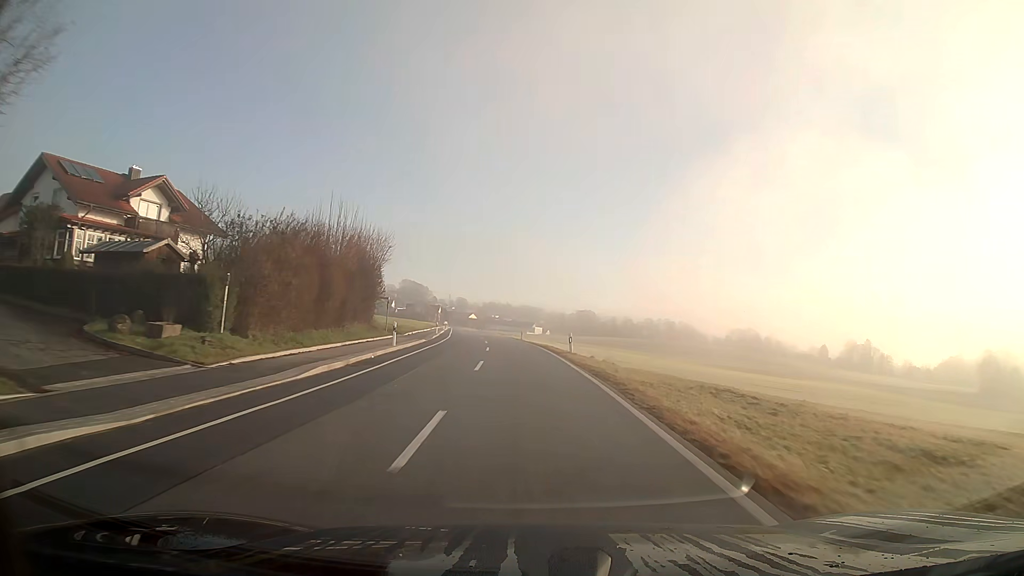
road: secondary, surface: asphalt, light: Day
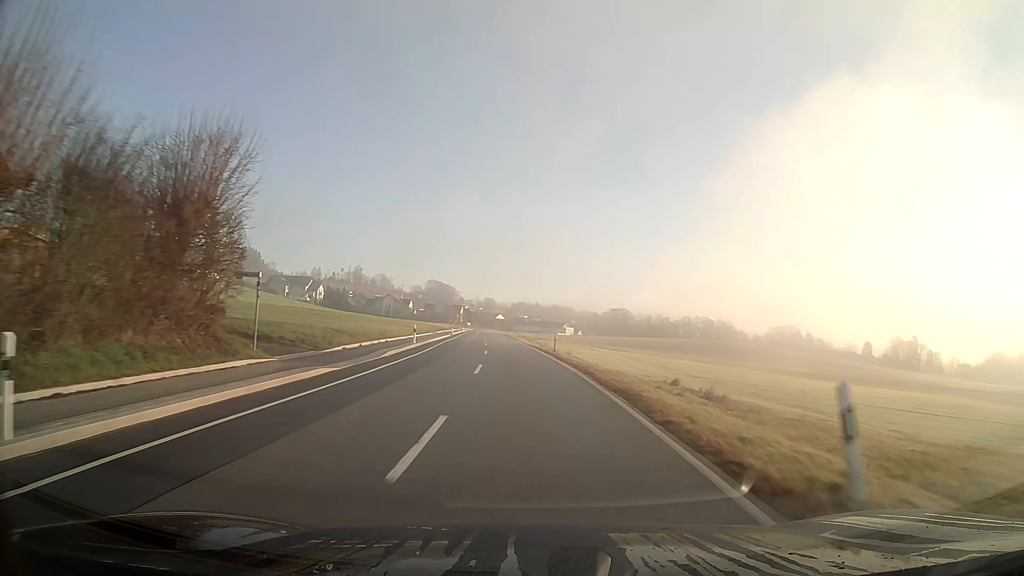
(-0.5, +24.7) m; -2°
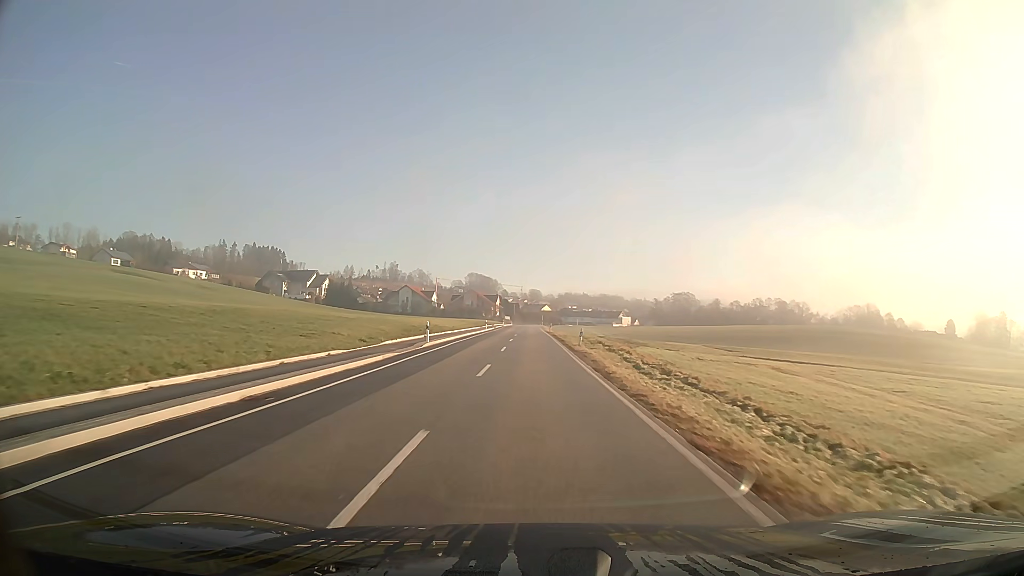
(-1.9, +50.1) m; -4°
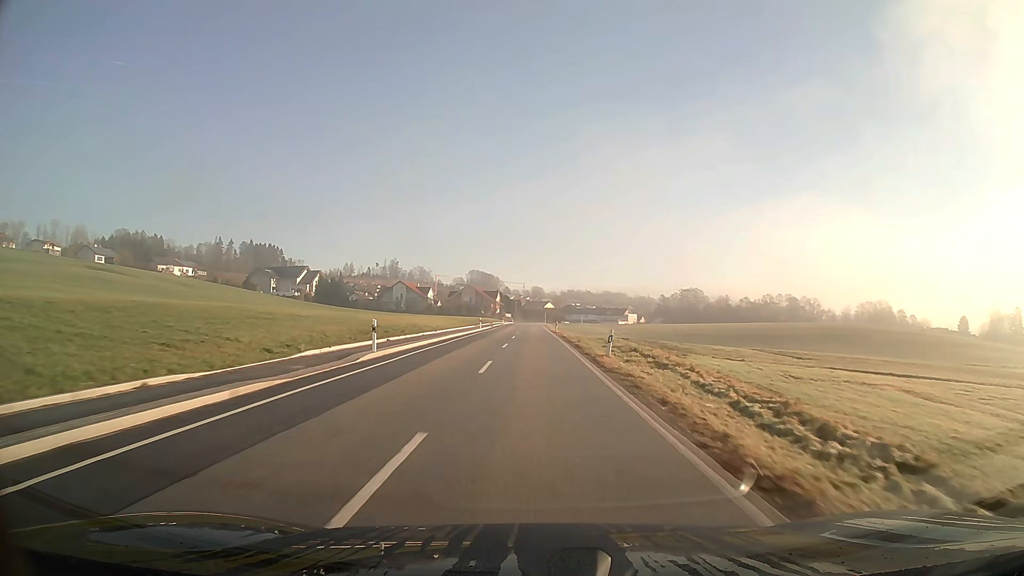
(0.0, +12.3) m; 0°
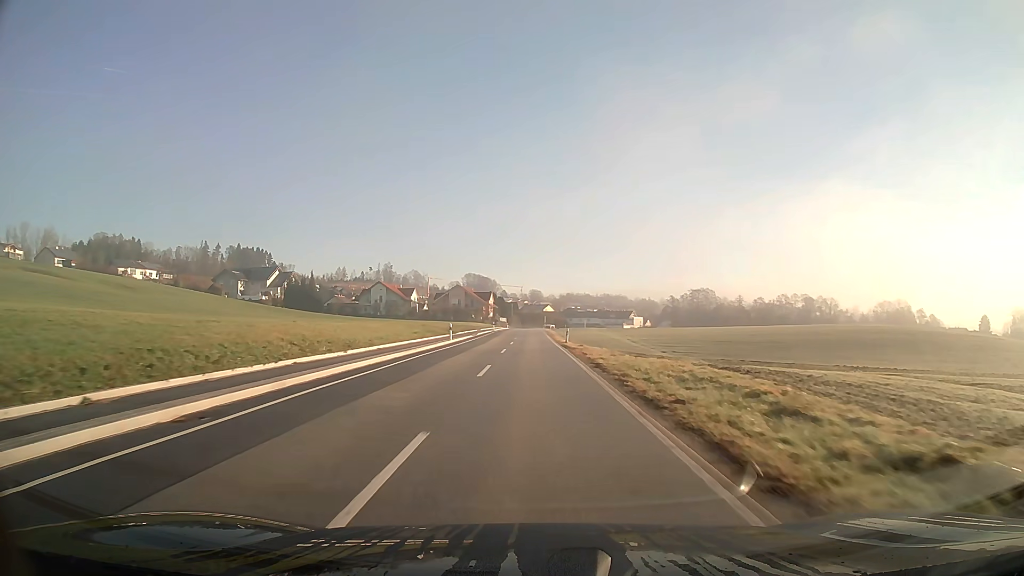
(0.0, +23.8) m; 0°
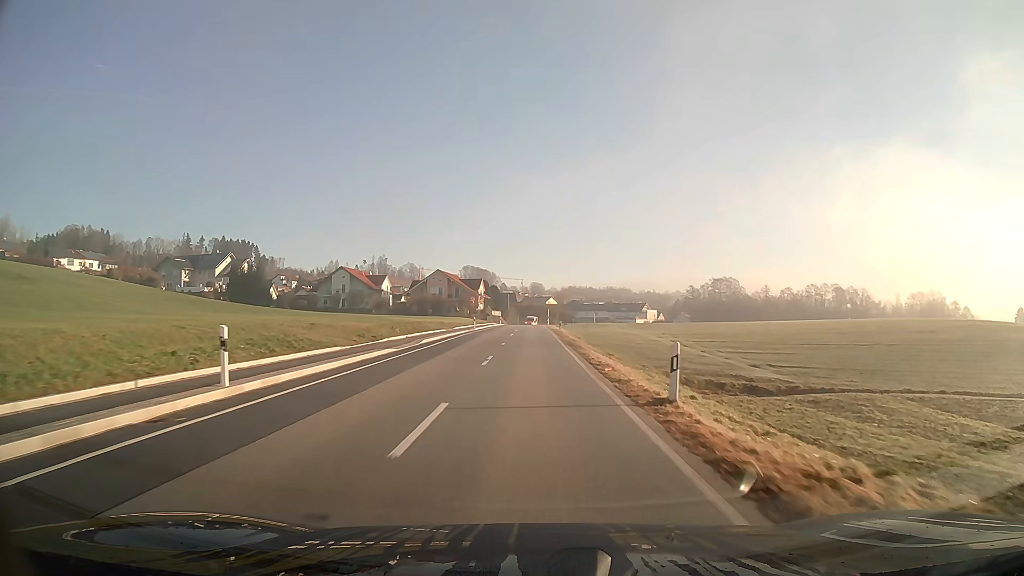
(0.0, +33.7) m; 0°
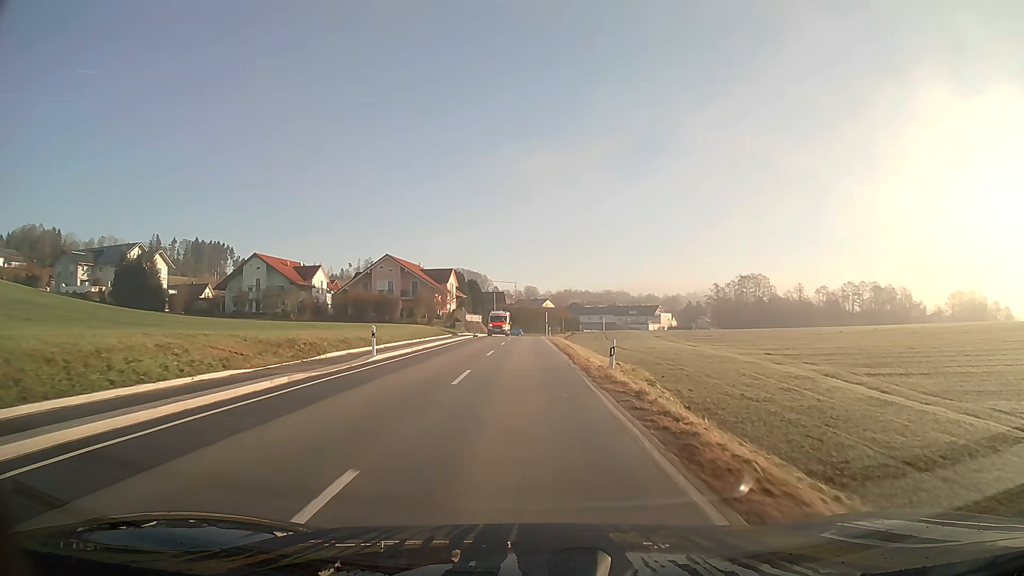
(+0.1, +40.5) m; 0°
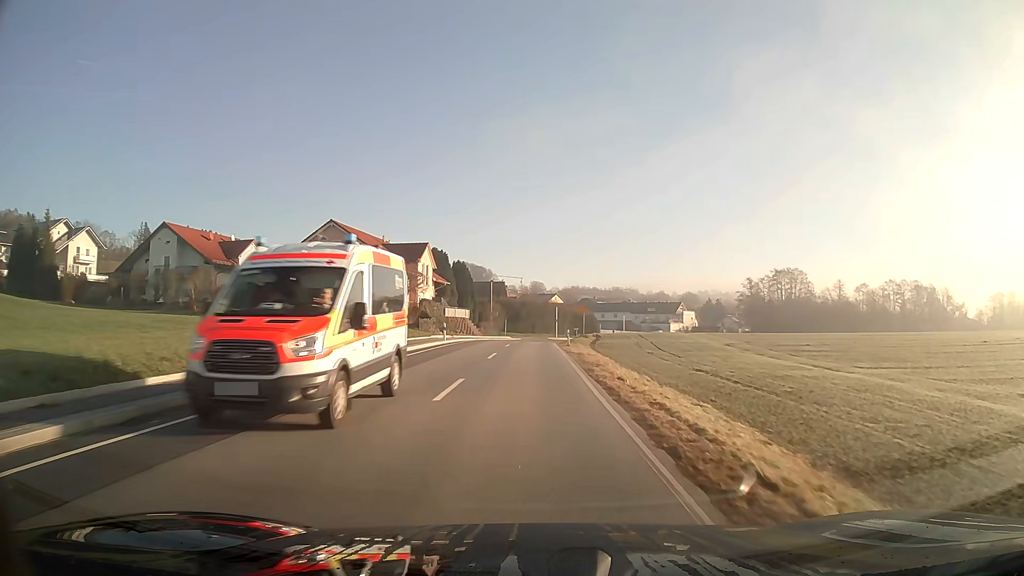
(-0.1, +26.9) m; 0°
